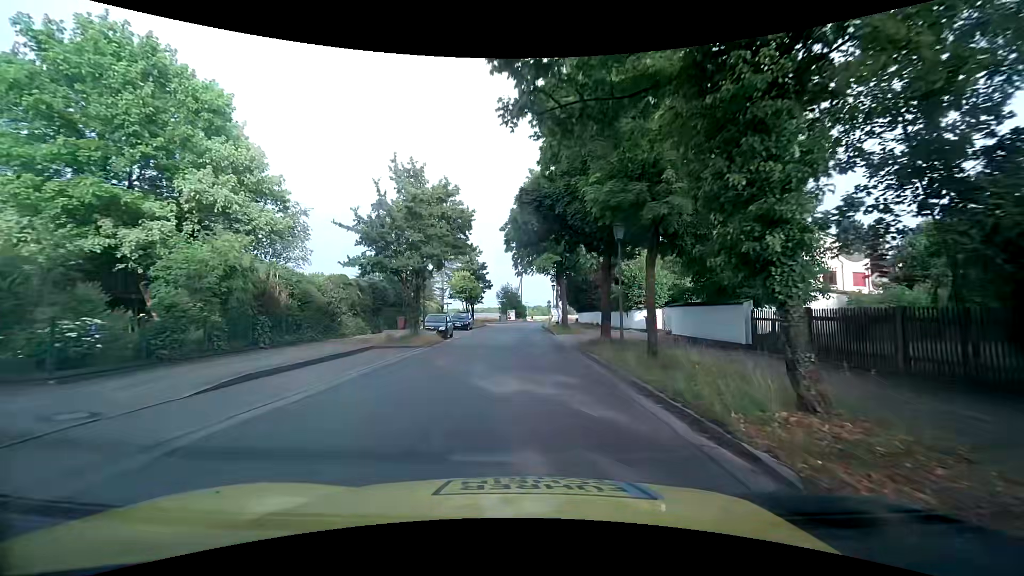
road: tertiary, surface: asphalt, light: Day
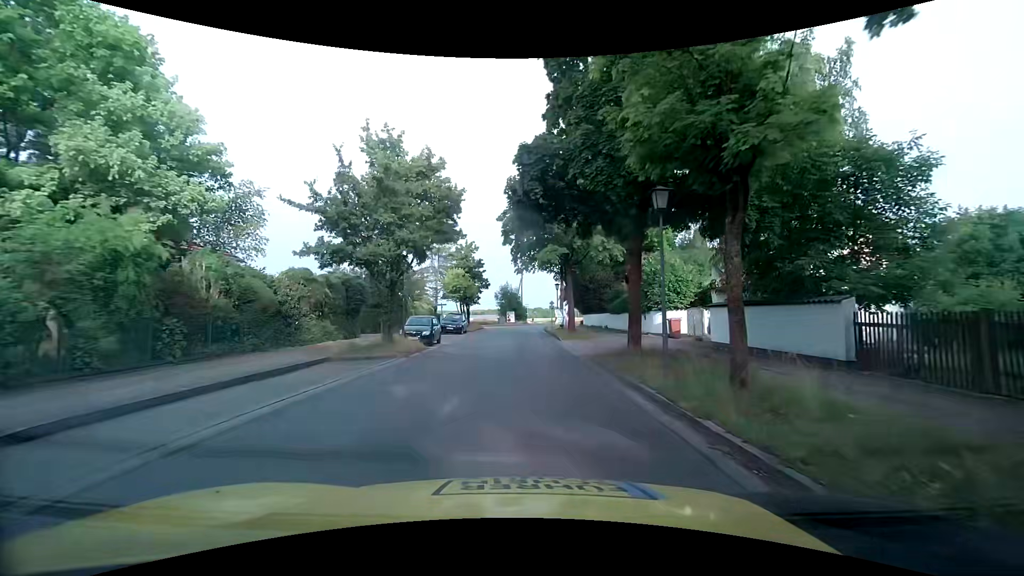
(+0.1, +4.9) m; +1°
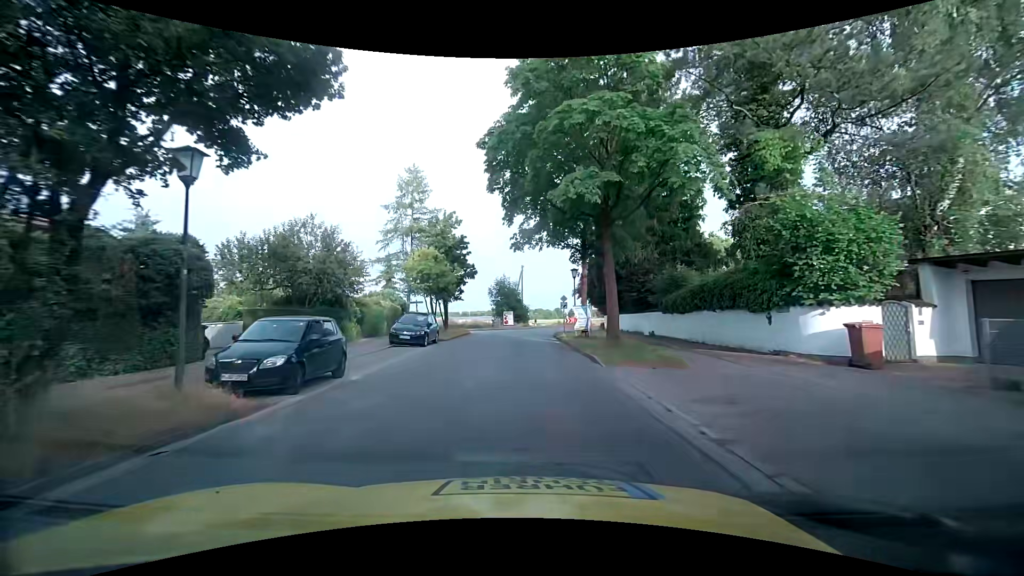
(+0.1, +14.8) m; 0°
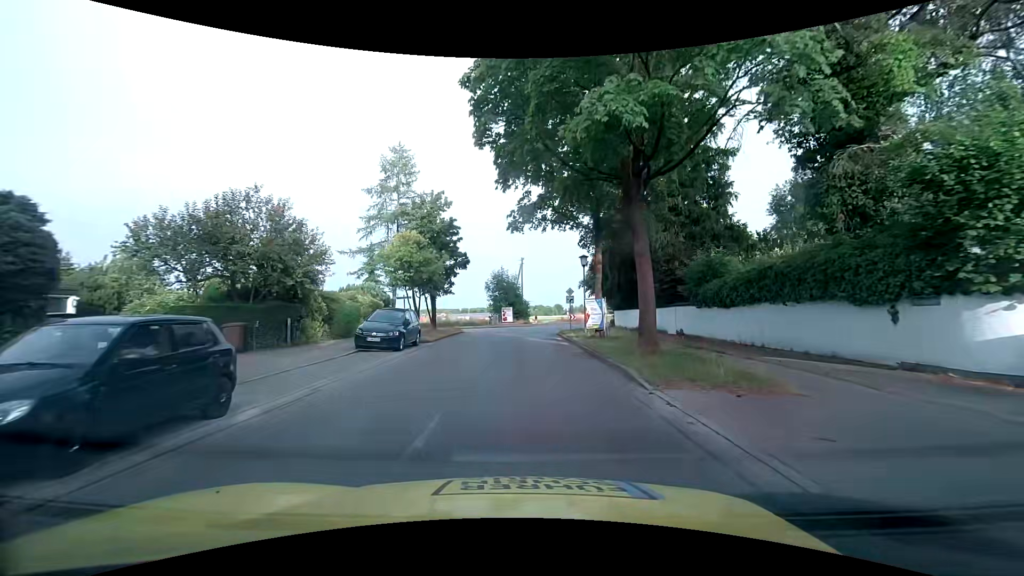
(+0.1, +4.9) m; +1°
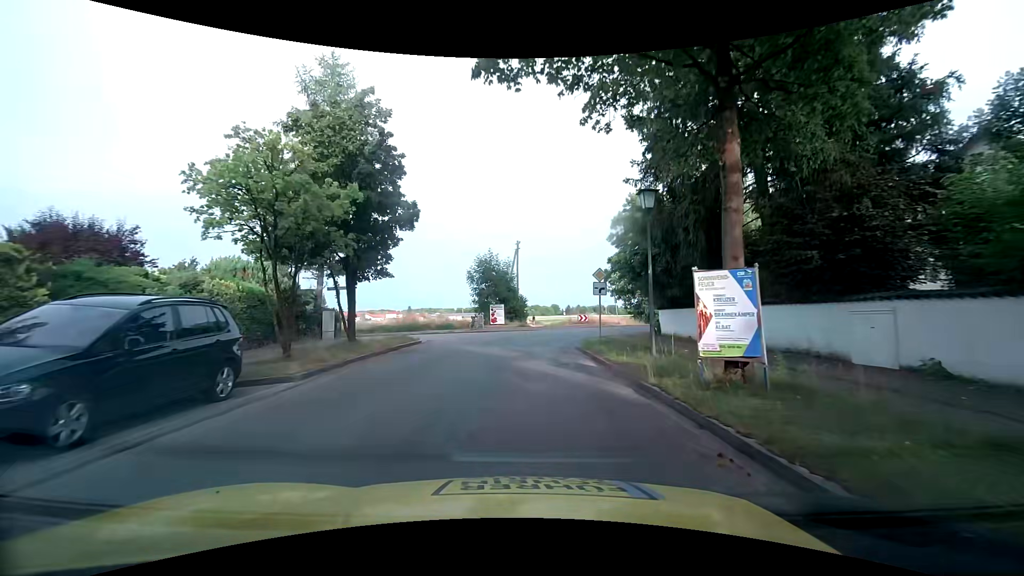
(-0.1, +13.9) m; 0°
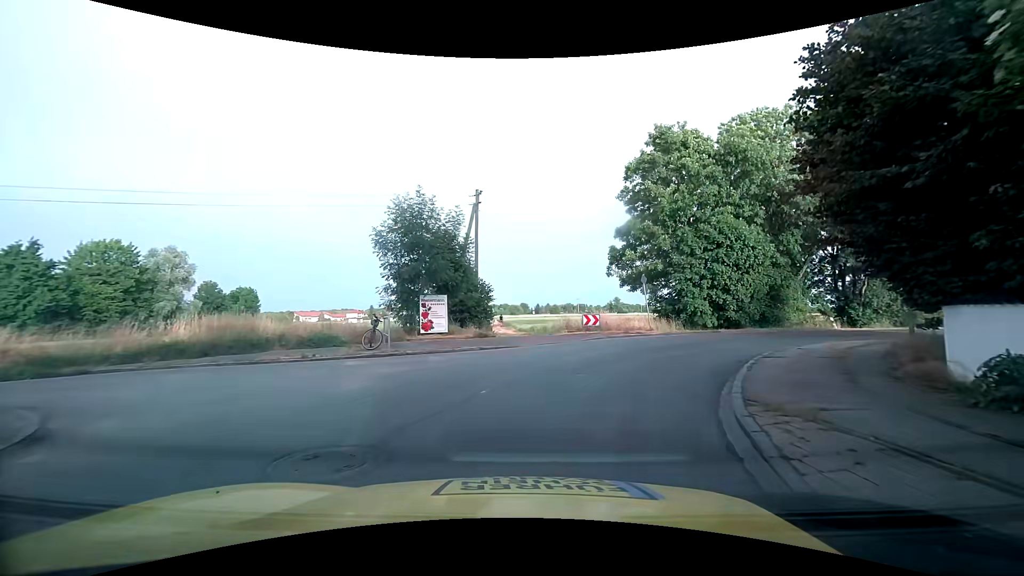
(+0.2, +19.4) m; +3°
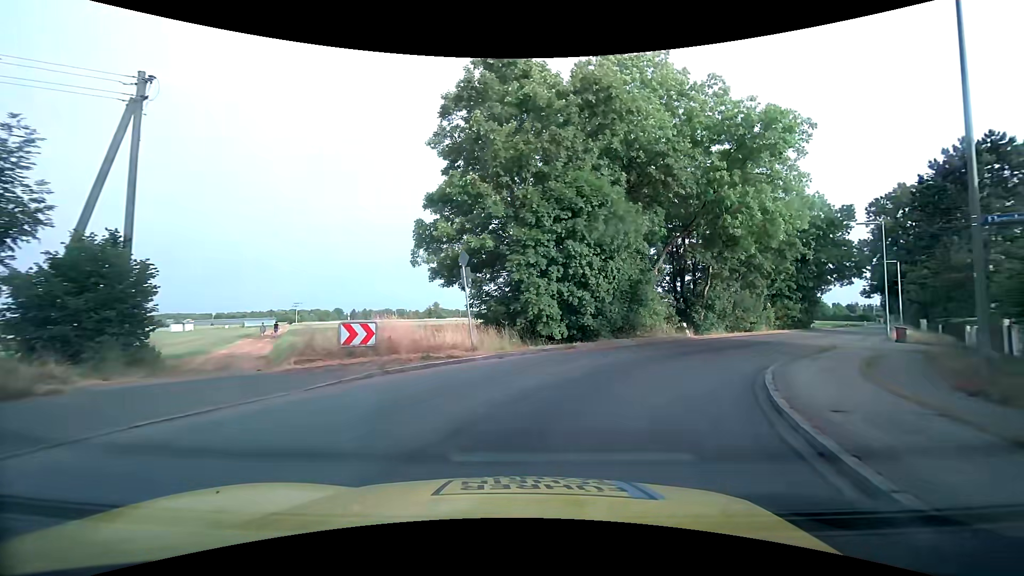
(+2.3, +12.0) m; +20°
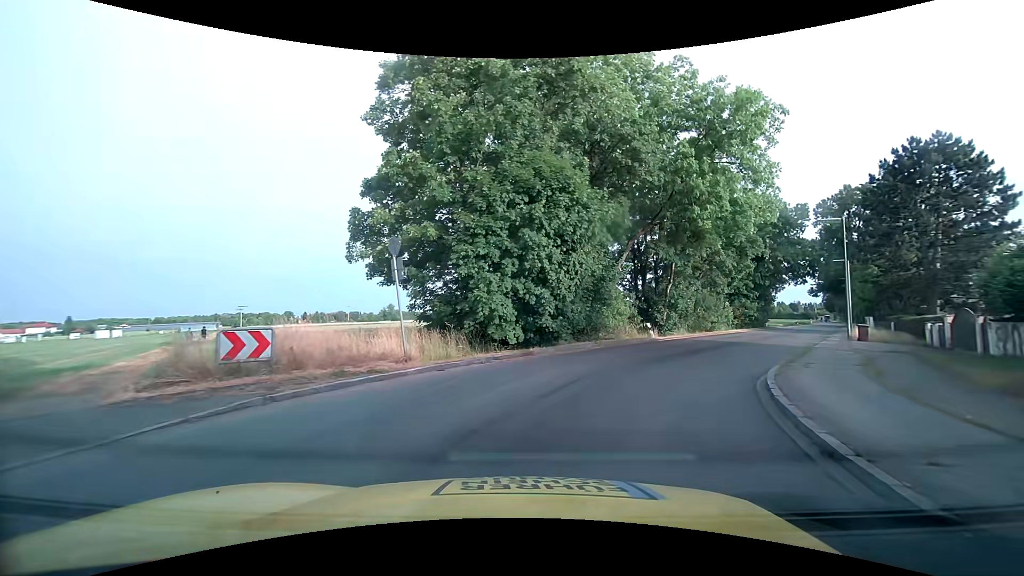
(+0.1, +2.7) m; +5°
(+2, +10) (+7, +19) (+12, +27) (+18, +35) (+24, +43) (+29, +51) (+35, +60) (+41, +68) (+46, +76) (+52, +85) m
